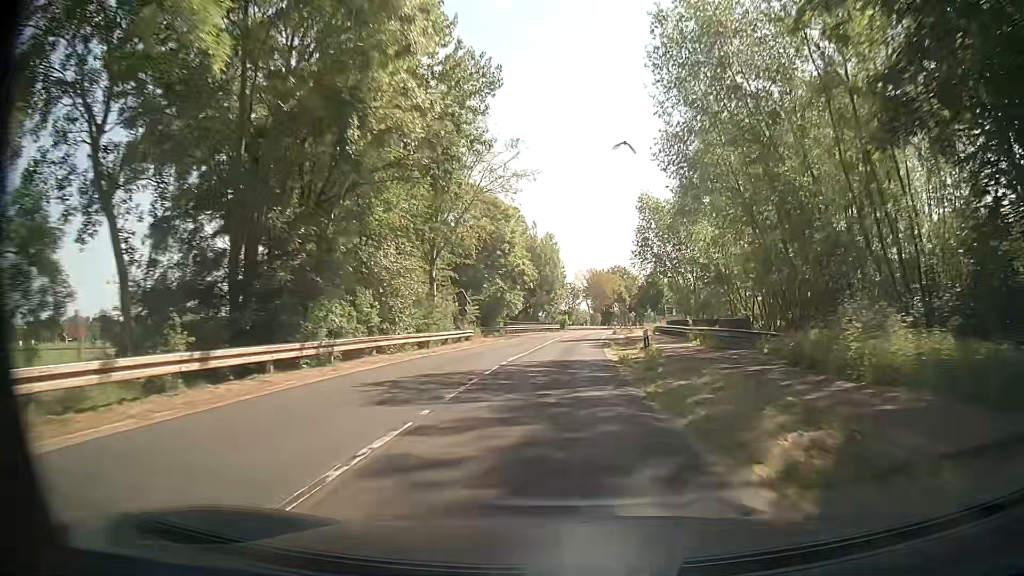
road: secondary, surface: asphalt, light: Day
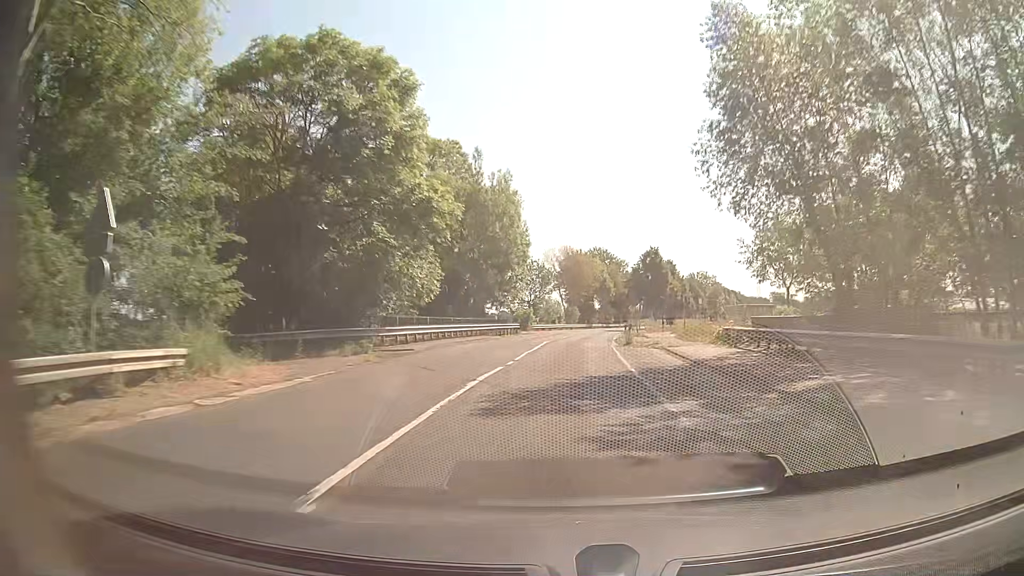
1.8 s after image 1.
(+0.7, +33.7) m; +3°
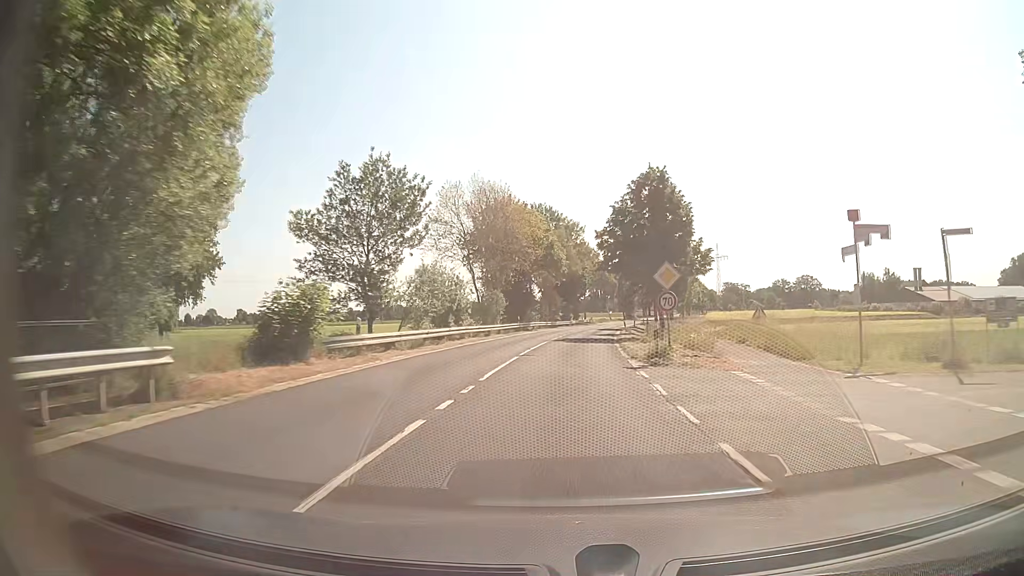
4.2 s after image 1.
(+1.8, +45.1) m; +5°
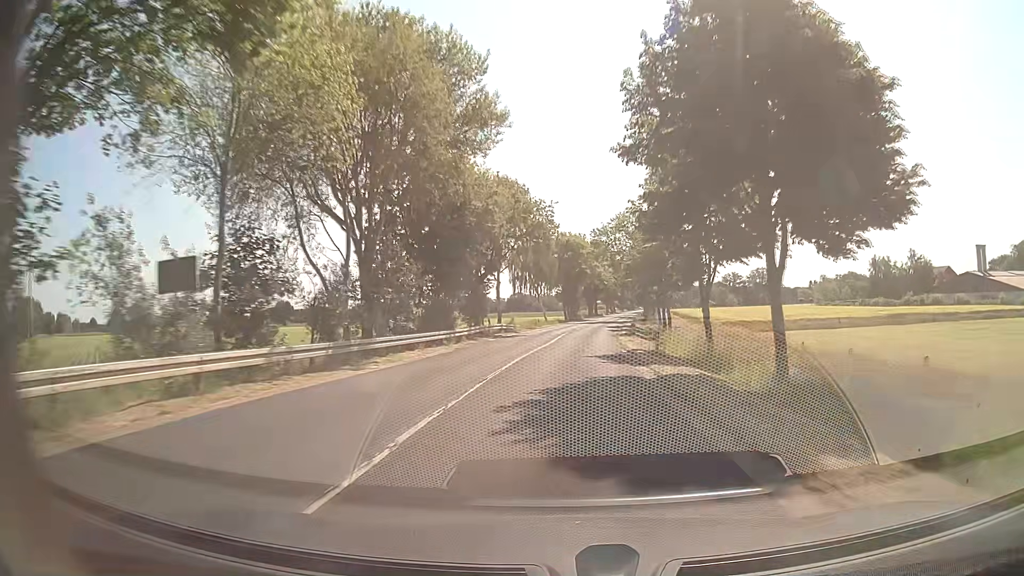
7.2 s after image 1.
(+3.0, +56.6) m; +6°
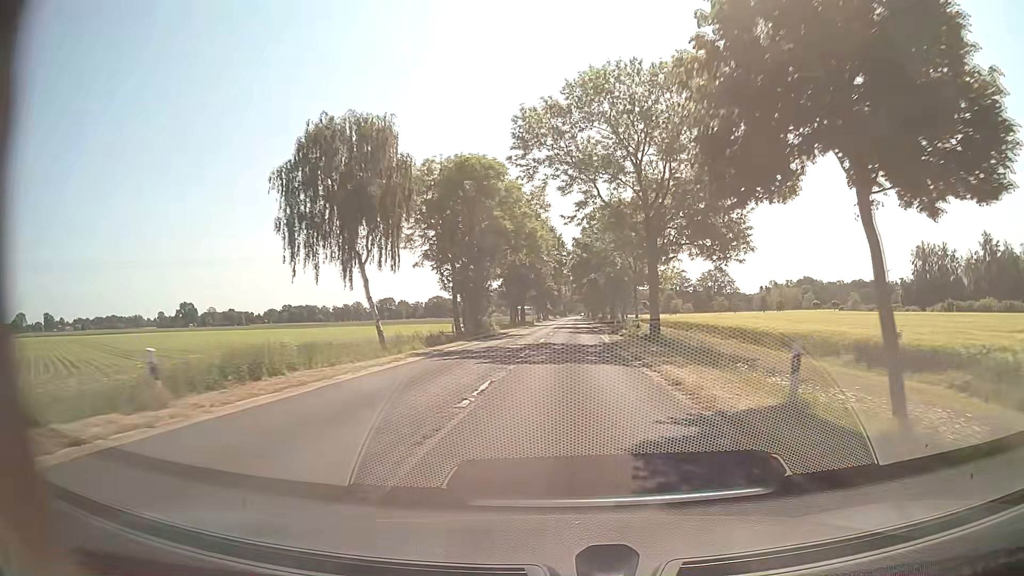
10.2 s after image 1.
(+2.8, +56.6) m; +6°
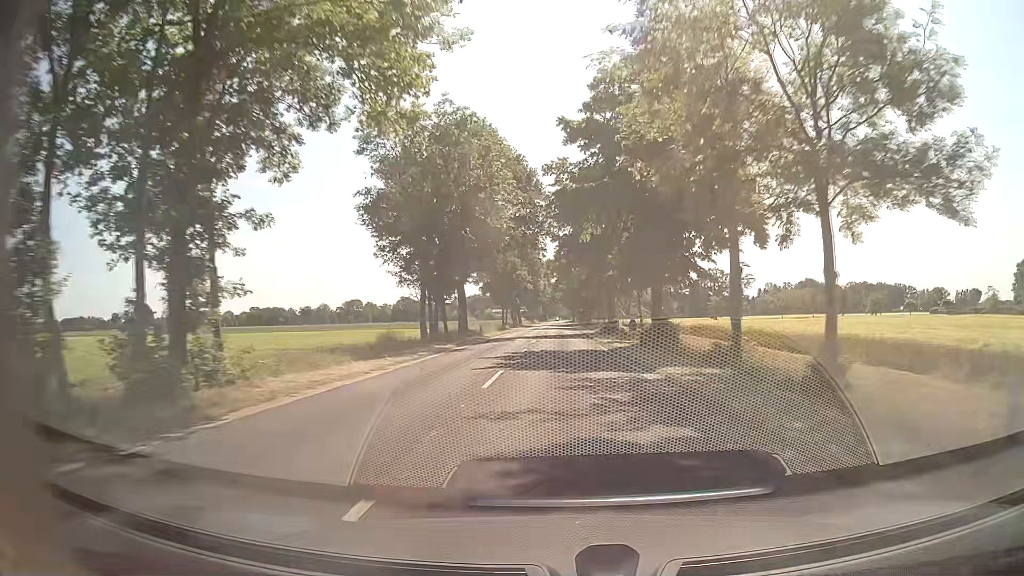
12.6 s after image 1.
(+1.2, +45.0) m; +2°
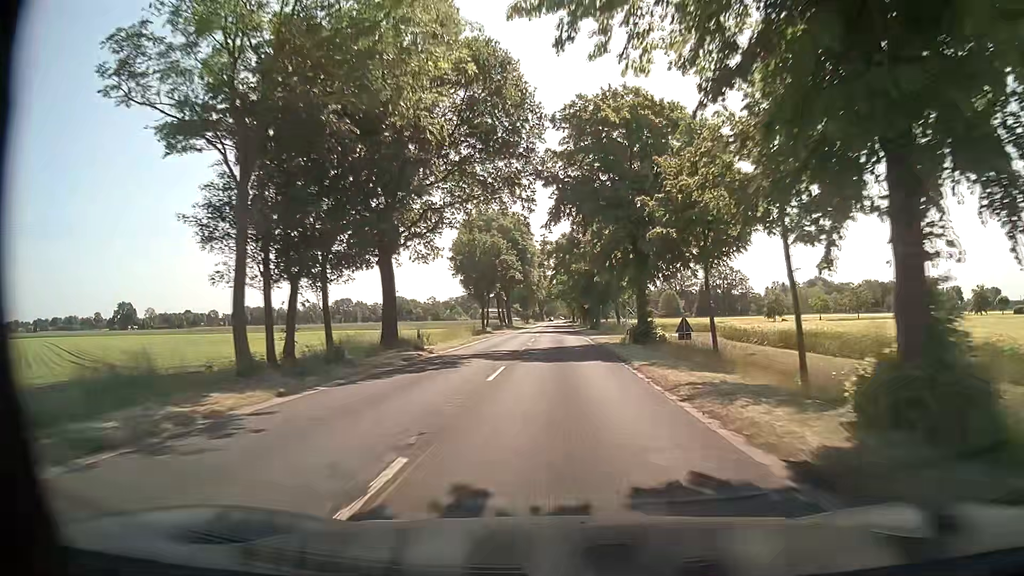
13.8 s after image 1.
(+0.1, +22.5) m; 0°
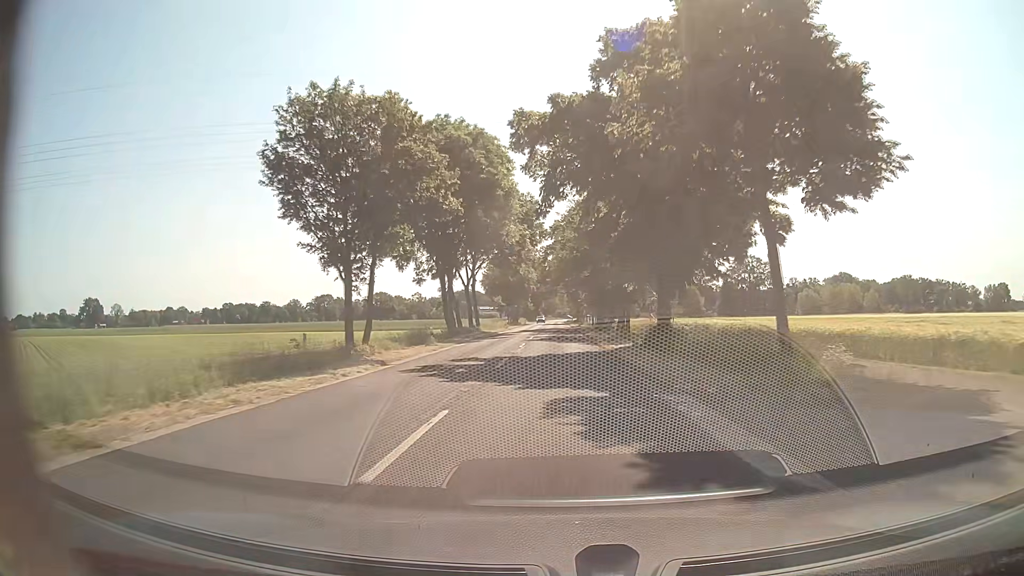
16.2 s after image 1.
(+0.1, +45.0) m; 0°
(0, +10) (0, +20) (0, +30) (0, +40) (0, +50) (0, +60) (0, +70) (0, +80) (0, +90) (0, +100) m
